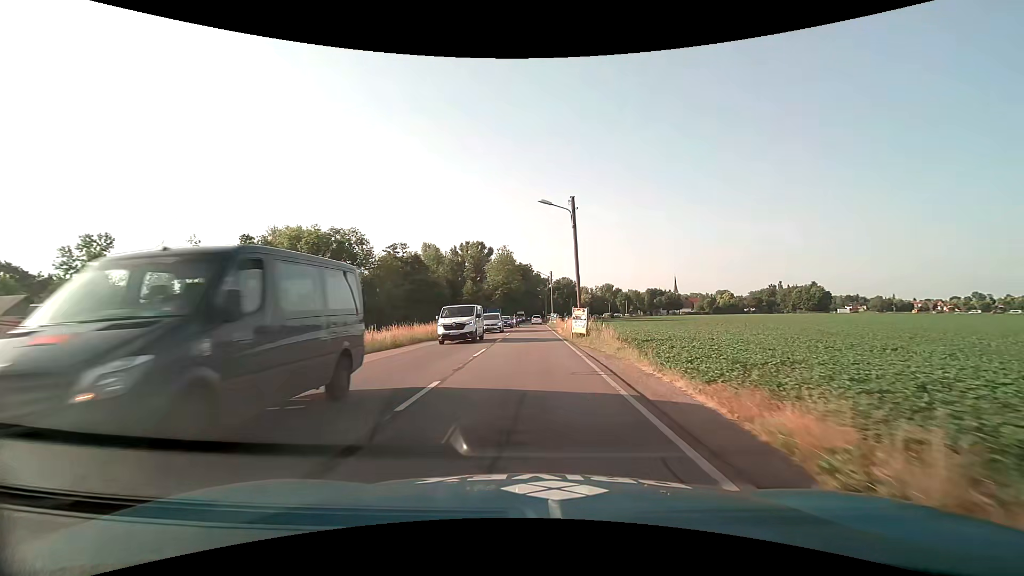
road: secondary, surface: asphalt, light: Day
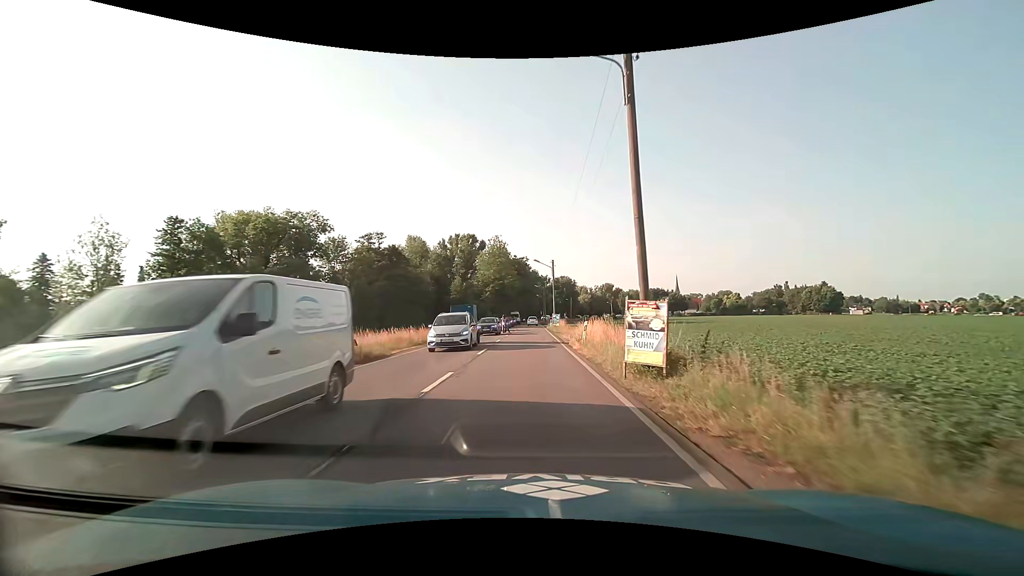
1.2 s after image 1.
(0.0, +15.9) m; 0°
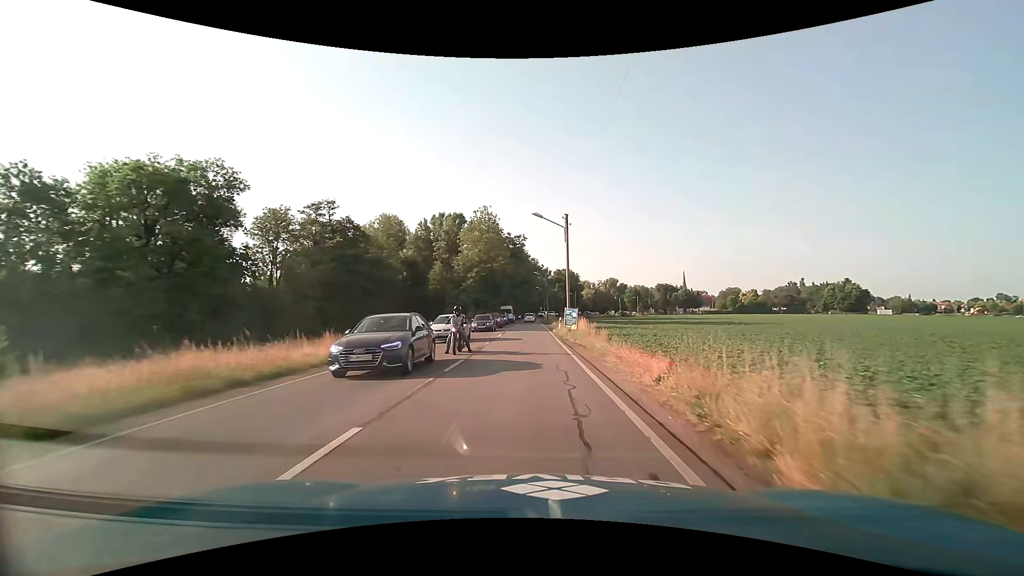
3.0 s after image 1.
(+0.1, +24.1) m; 0°
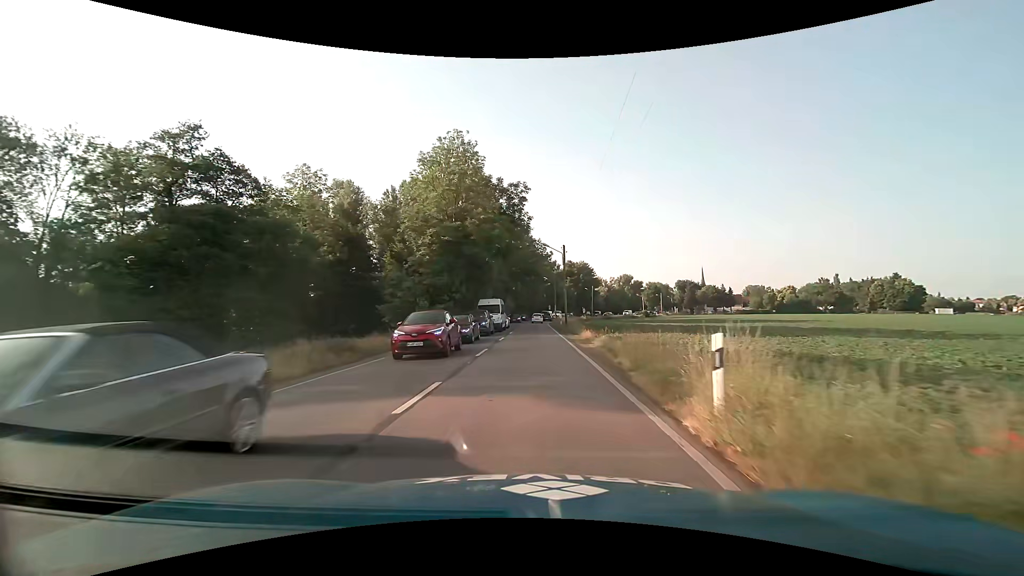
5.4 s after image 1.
(-0.2, +32.1) m; -1°
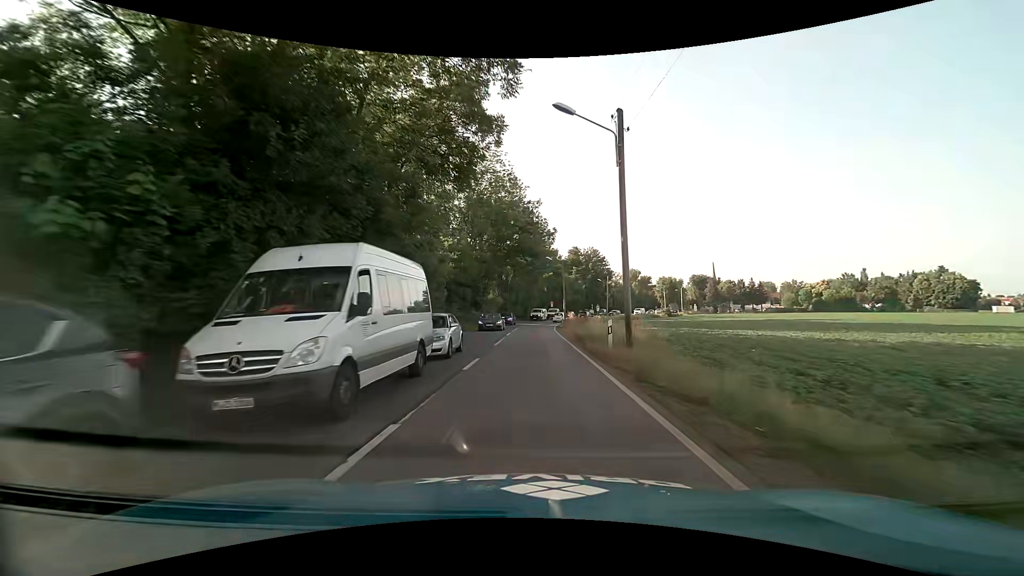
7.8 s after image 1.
(+0.2, +30.7) m; 0°
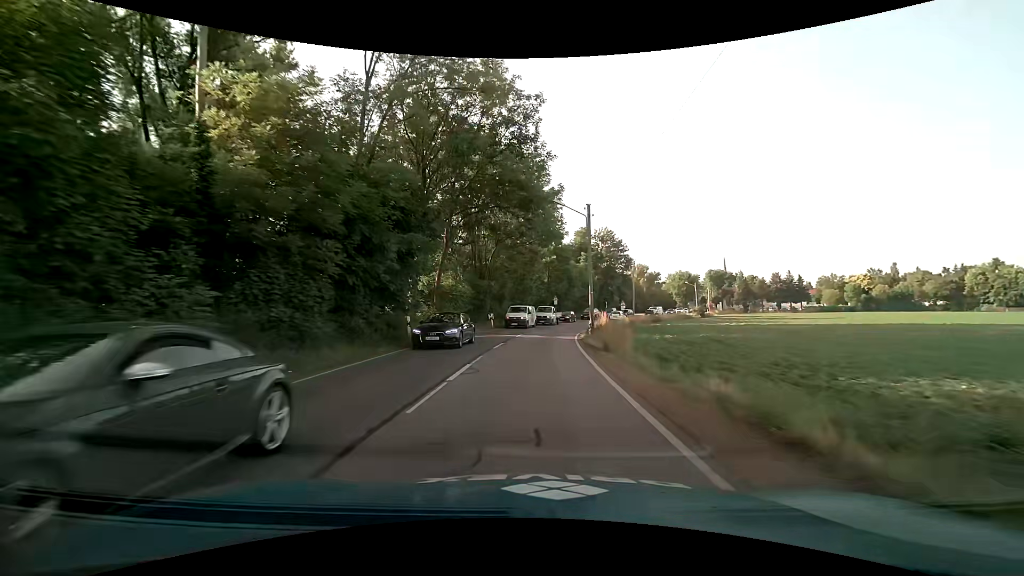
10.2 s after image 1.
(+0.1, +29.4) m; +1°
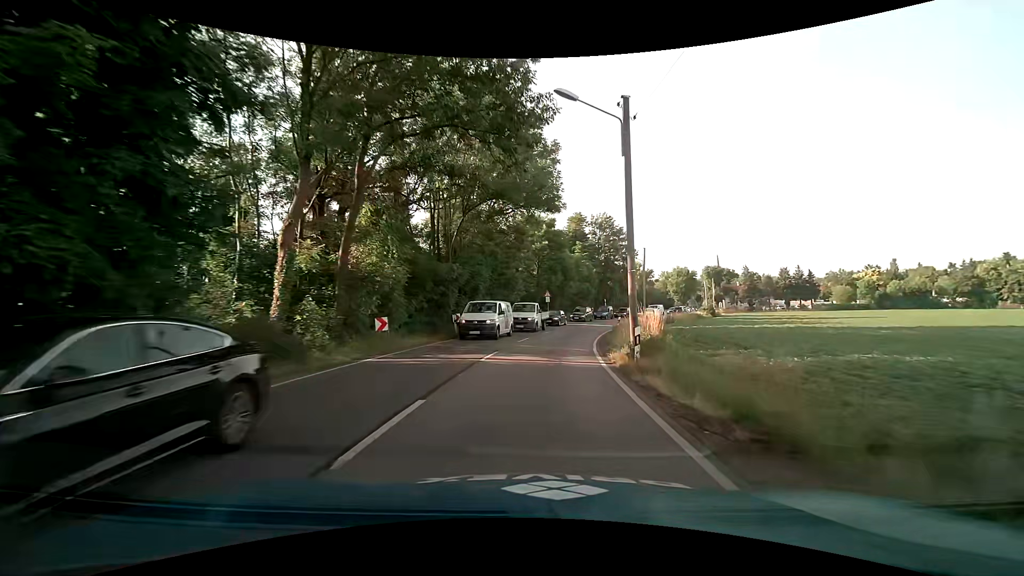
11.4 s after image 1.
(0.0, +14.3) m; +1°
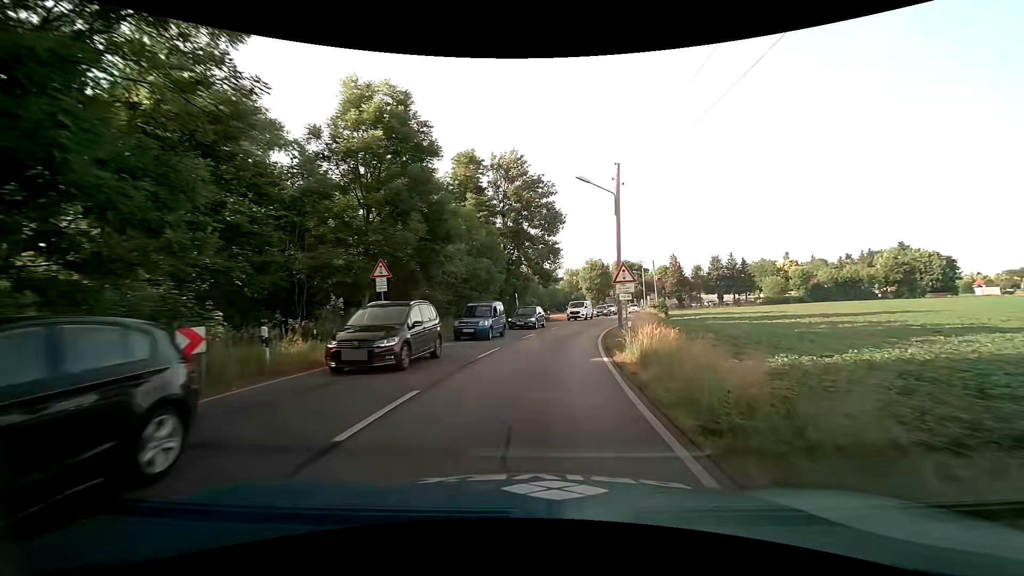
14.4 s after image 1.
(+3.1, +34.6) m; +10°
(0, +10) (+2, +20) (+3, +30) (+6, +39) (+8, +49) (+11, +59) (+14, +68) (+17, +78) (+19, +88) (+21, +97) m
